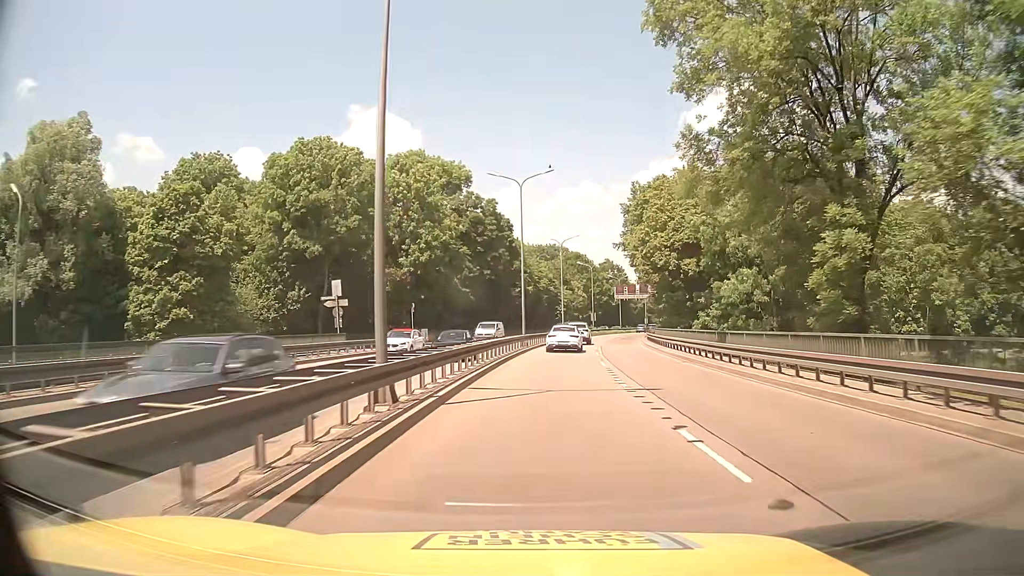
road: trunk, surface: asphalt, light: Day
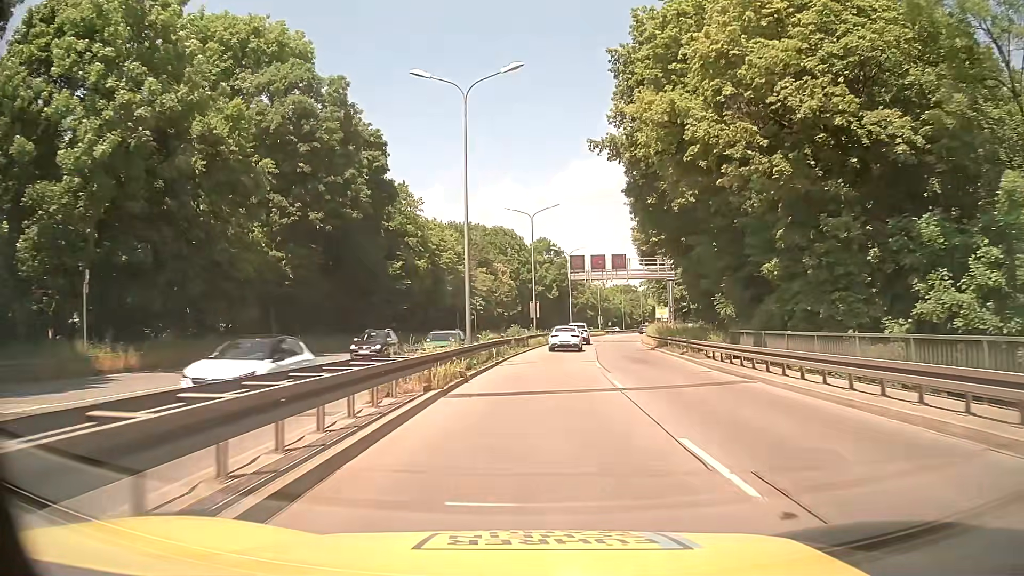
(+2.6, +45.7) m; +6°
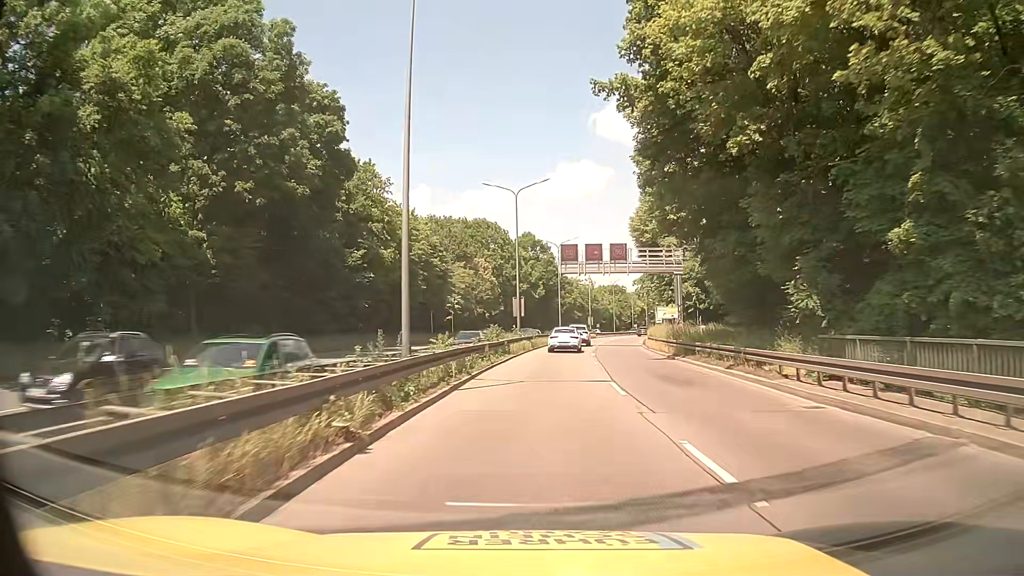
(+0.1, +9.2) m; +1°
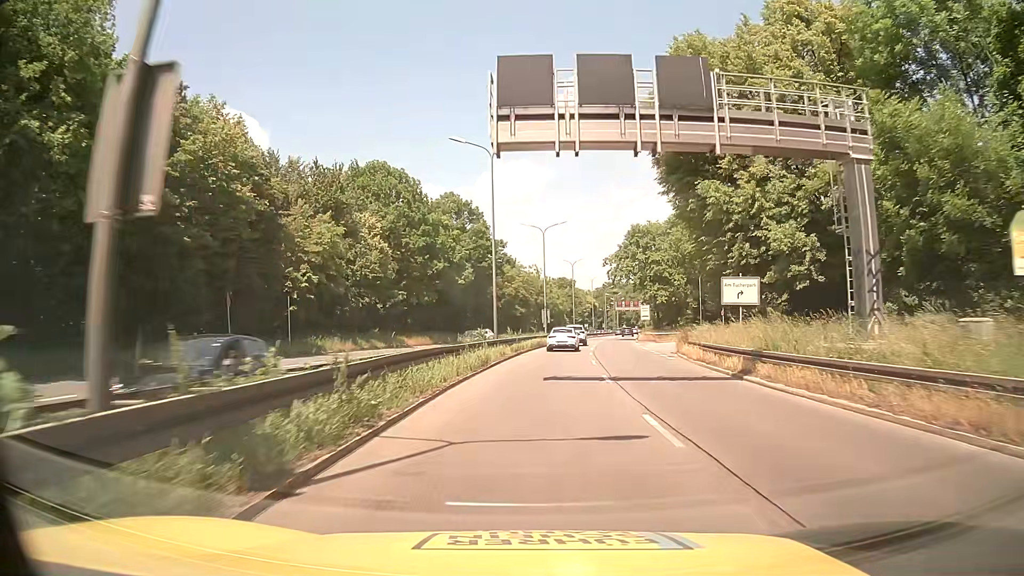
(+1.6, +36.9) m; +5°
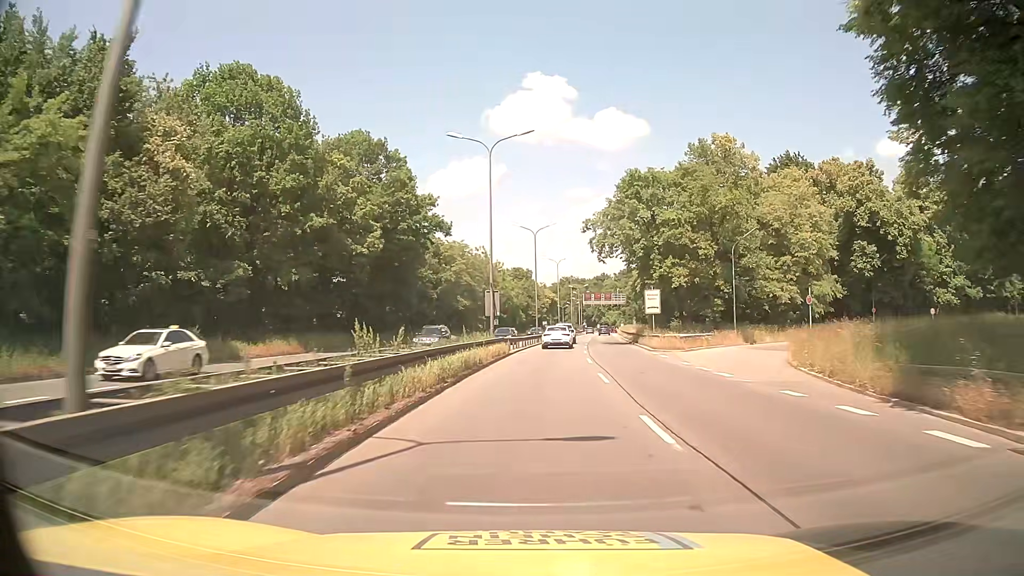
(+0.8, +27.3) m; +4°
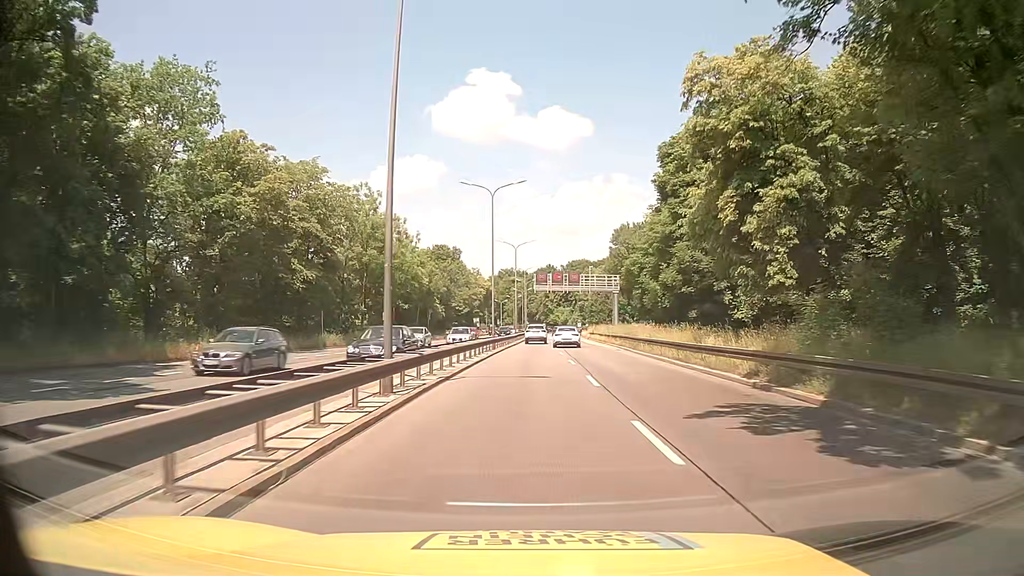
(+1.8, +46.0) m; +5°
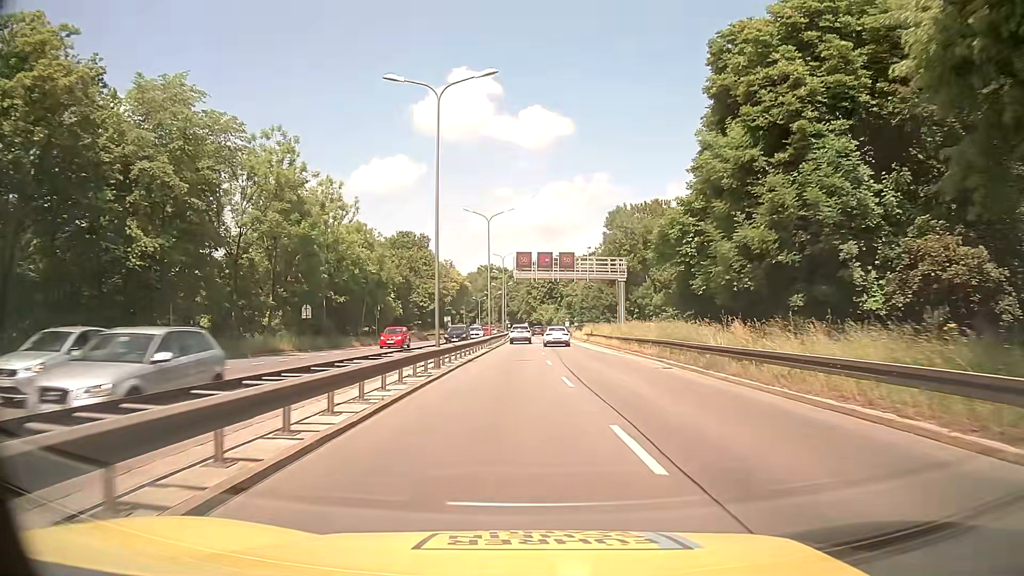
(+0.3, +18.7) m; +2°
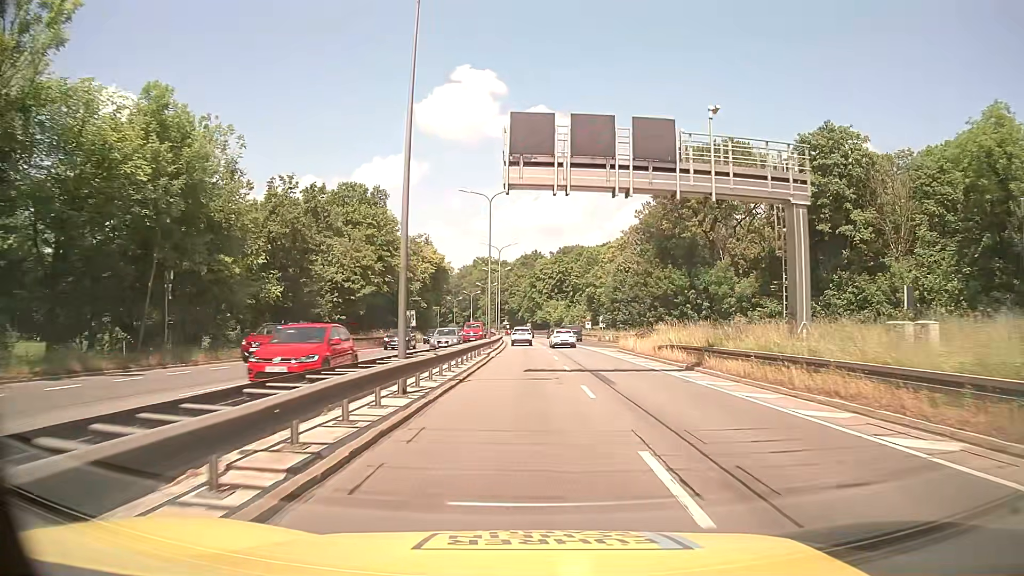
(-0.4, +38.0) m; 0°
(0, +10) (0, +20) (0, +30) (-1, +40) (-1, +50) (-1, +60) (-1, +70) (-2, +80) (-2, +90) (-3, +100) m
